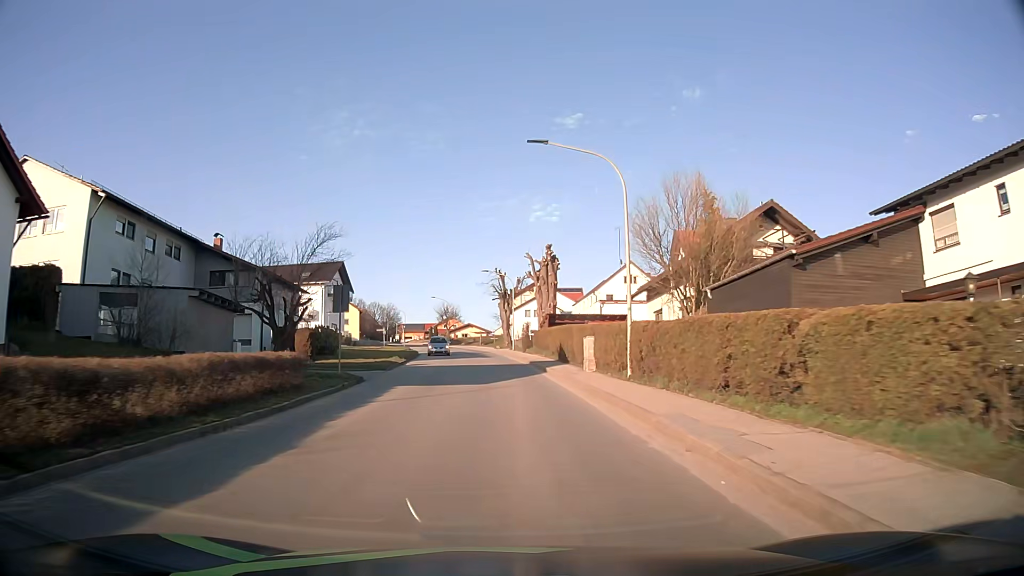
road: tertiary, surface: asphalt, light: Day
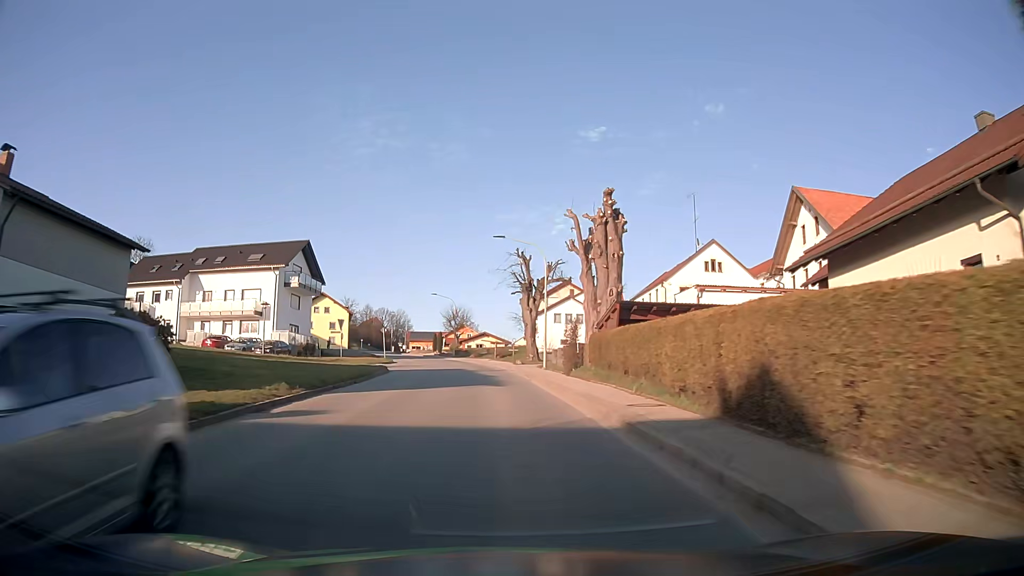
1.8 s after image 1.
(-0.2, +24.8) m; -2°
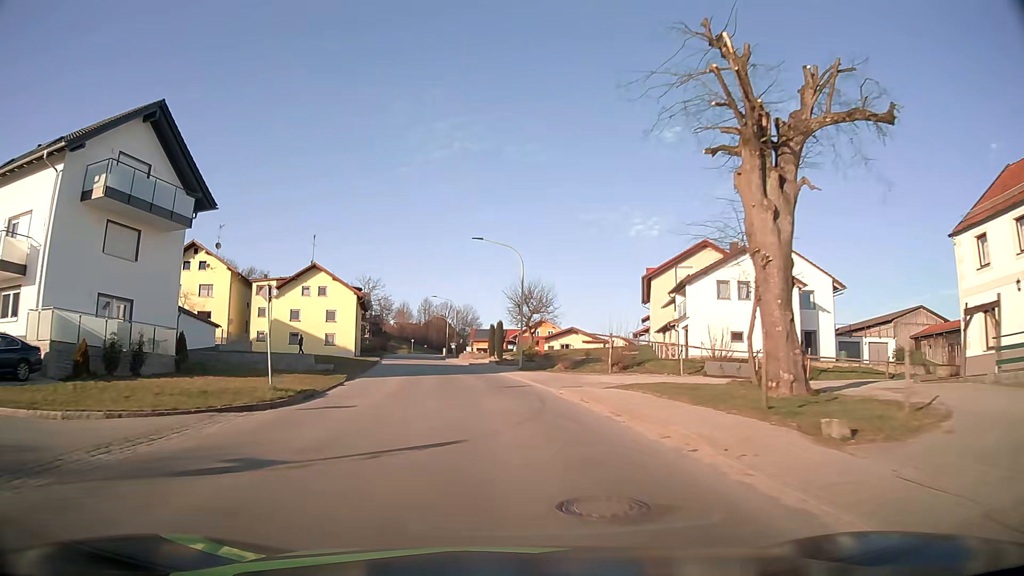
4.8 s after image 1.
(-2.1, +41.5) m; -6°
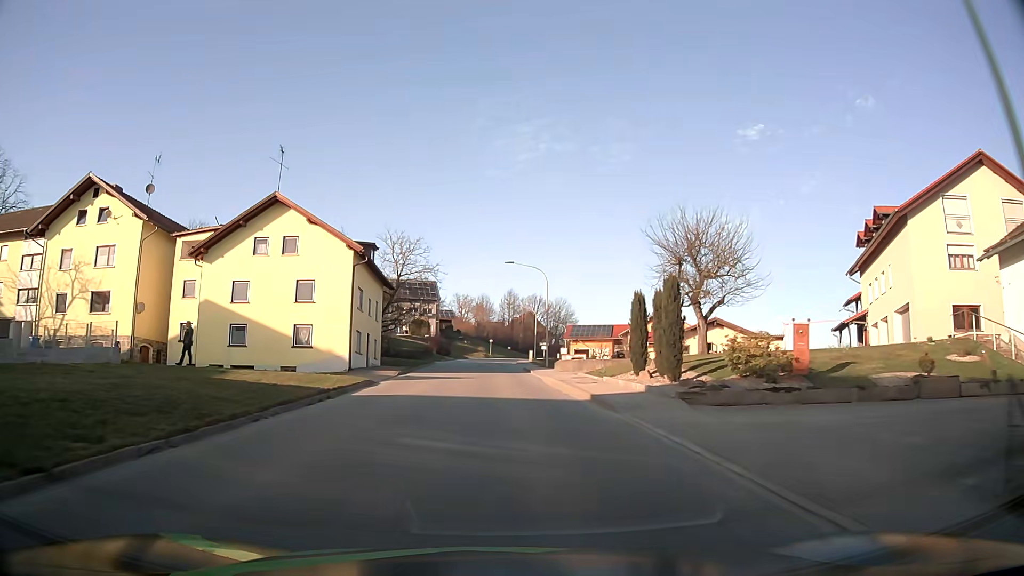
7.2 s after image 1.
(-2.8, +33.6) m; -8°
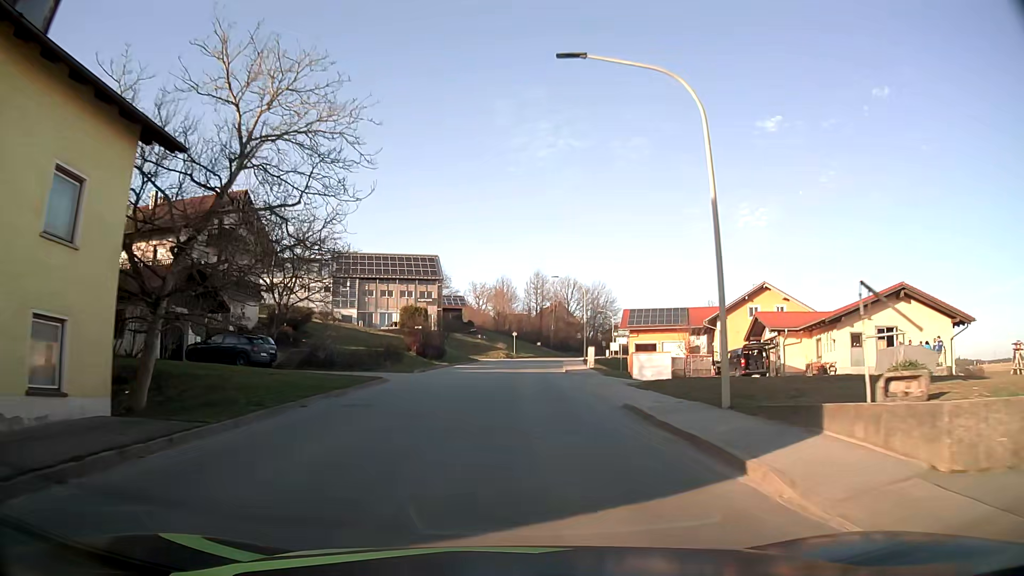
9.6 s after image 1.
(-0.8, +33.7) m; -2°
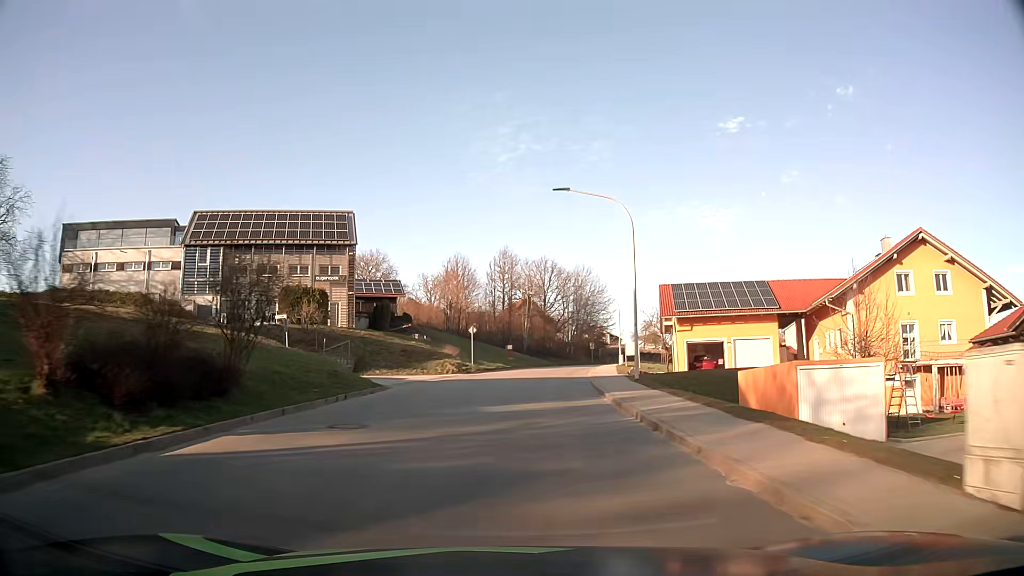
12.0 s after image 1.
(+0.4, +33.7) m; +3°
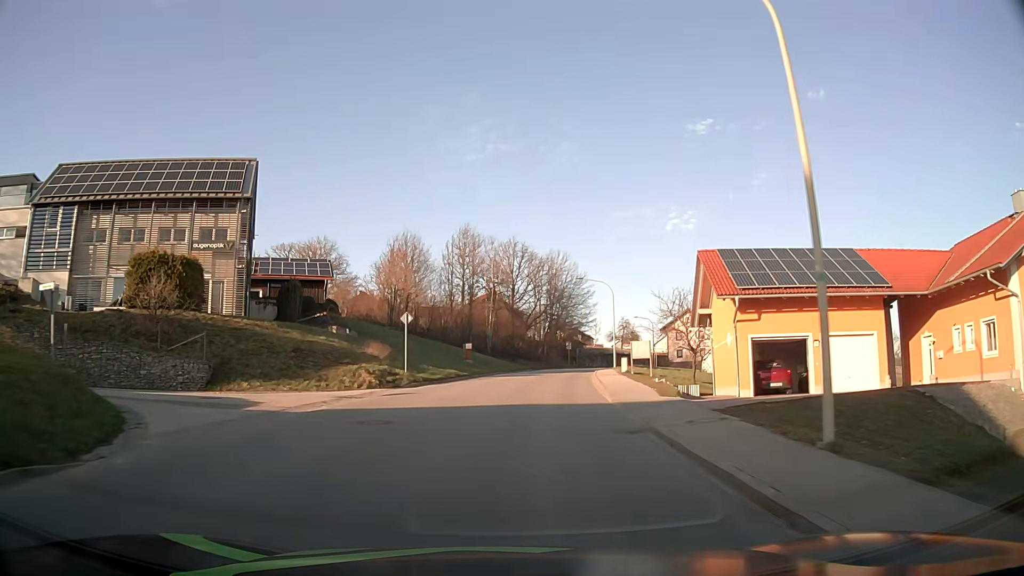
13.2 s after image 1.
(+0.4, +16.9) m; +3°
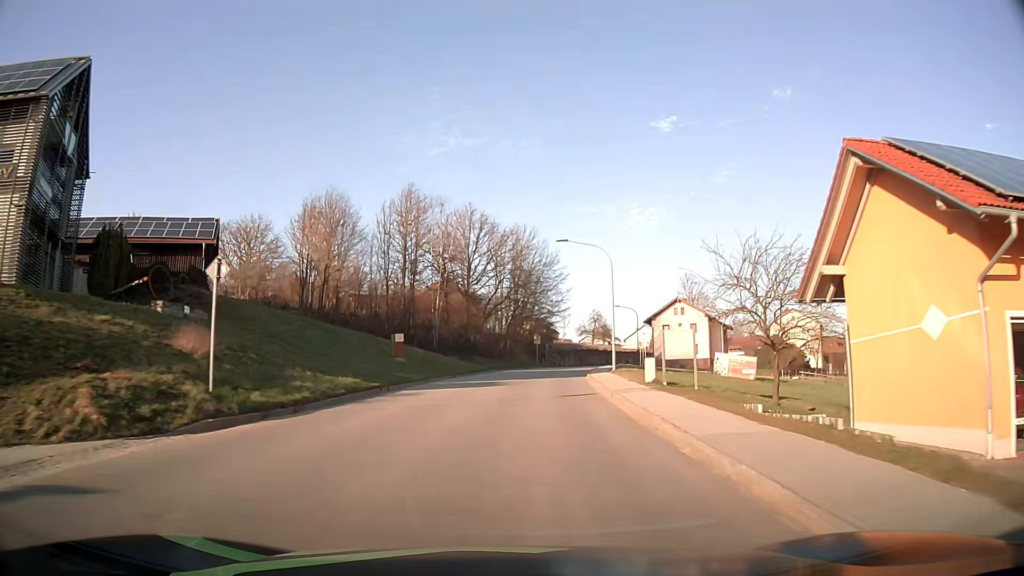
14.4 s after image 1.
(+0.5, +16.9) m; +3°
(0, +10) (+1, +20) (+2, +30) (+3, +40) (+4, +50) (+6, +60) (+8, +69) (+11, +79) (+14, +88) (+18, +98) m
